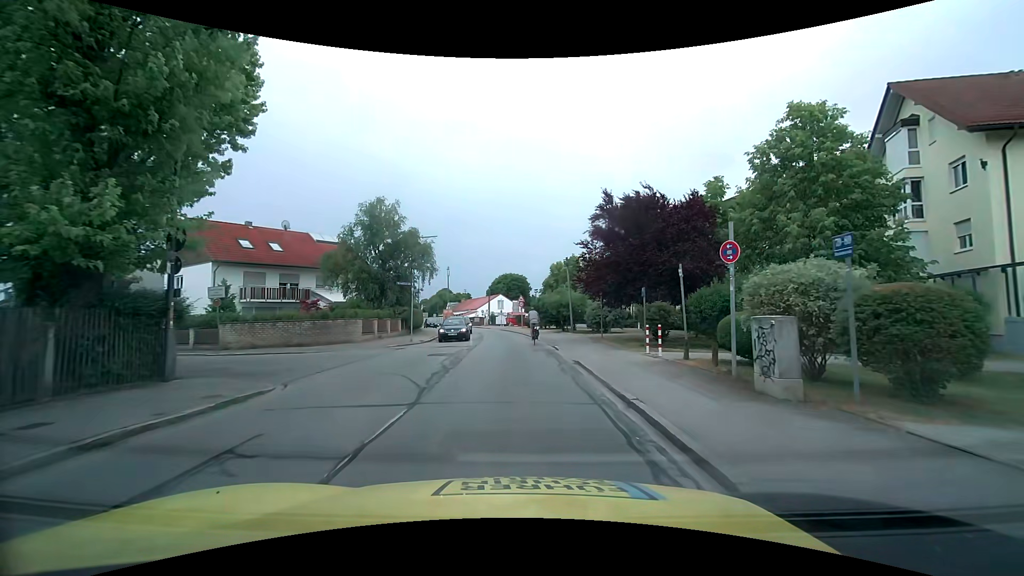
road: tertiary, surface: asphalt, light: Day
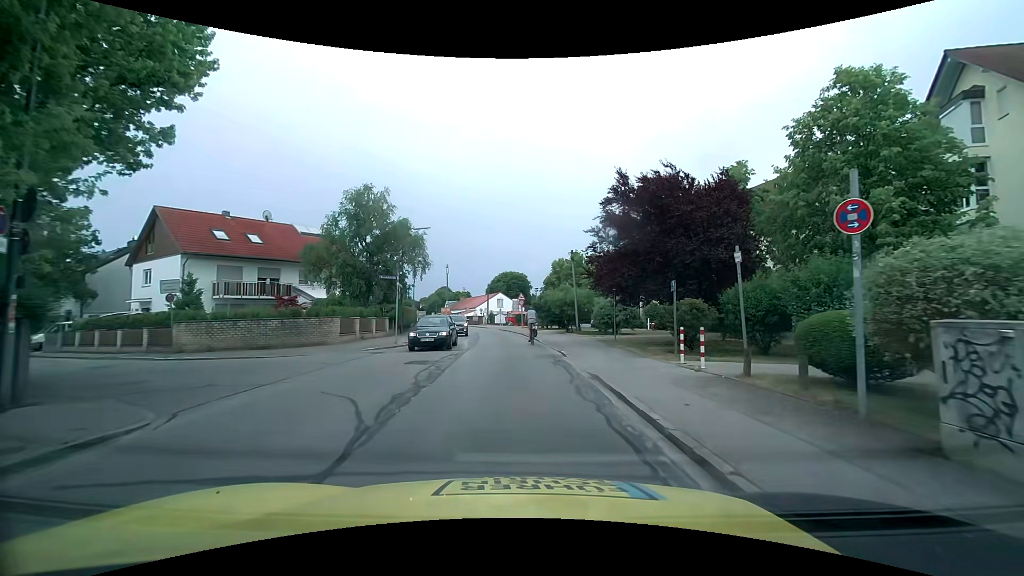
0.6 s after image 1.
(0.0, +3.5) m; 0°
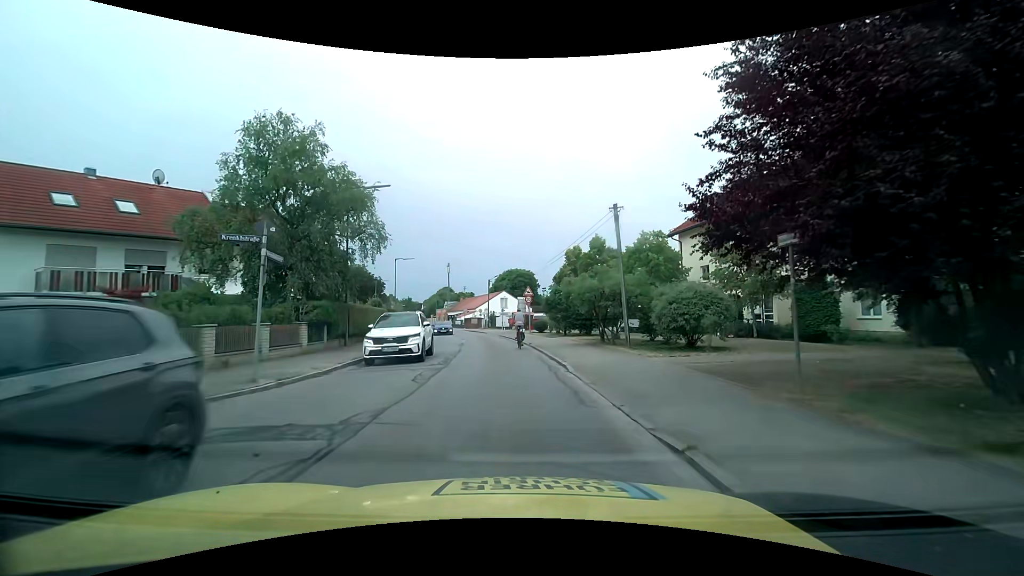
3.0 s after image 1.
(0.0, +13.7) m; -1°
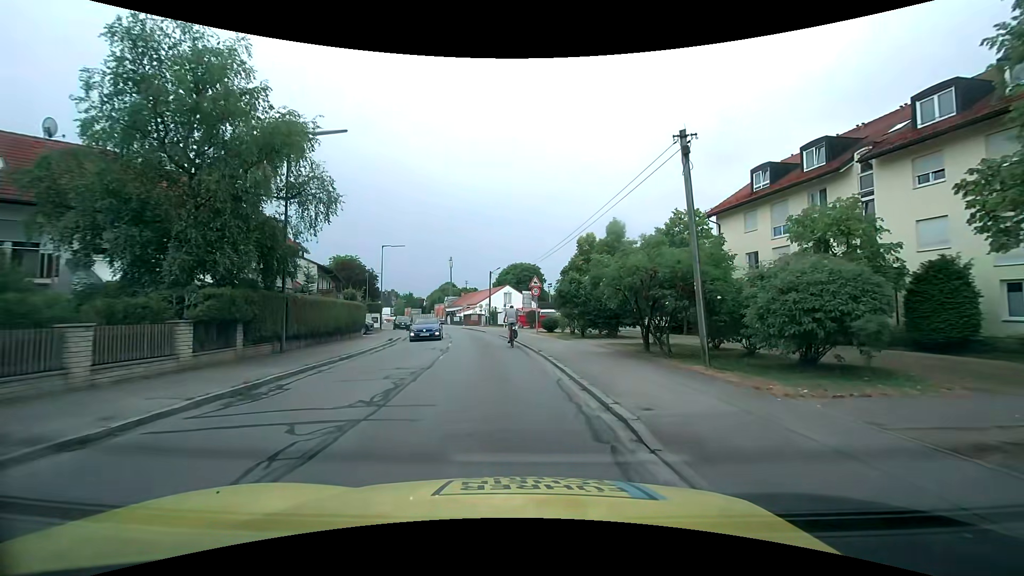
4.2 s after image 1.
(0.0, +7.4) m; 0°
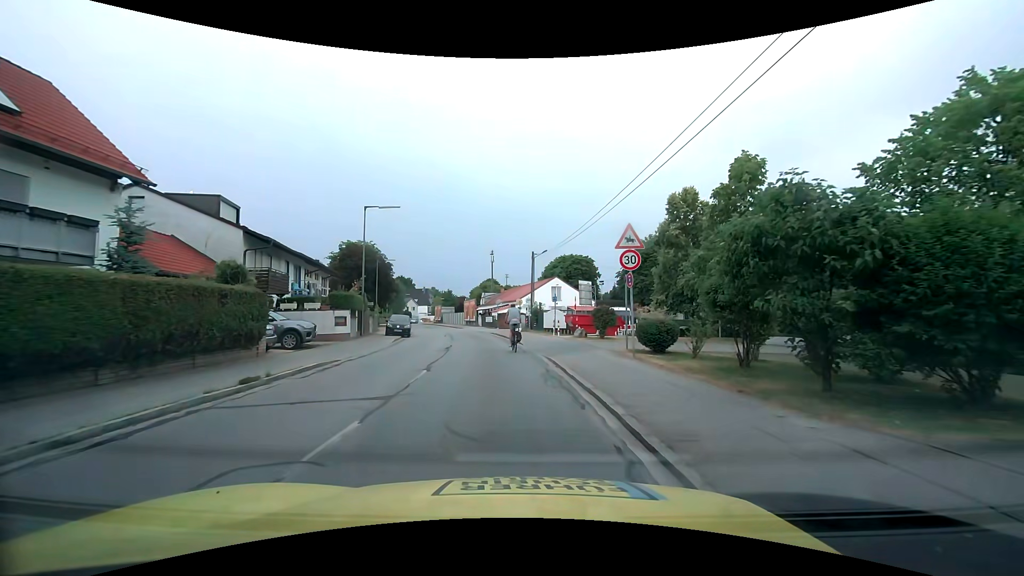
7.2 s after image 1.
(-0.6, +18.3) m; -5°
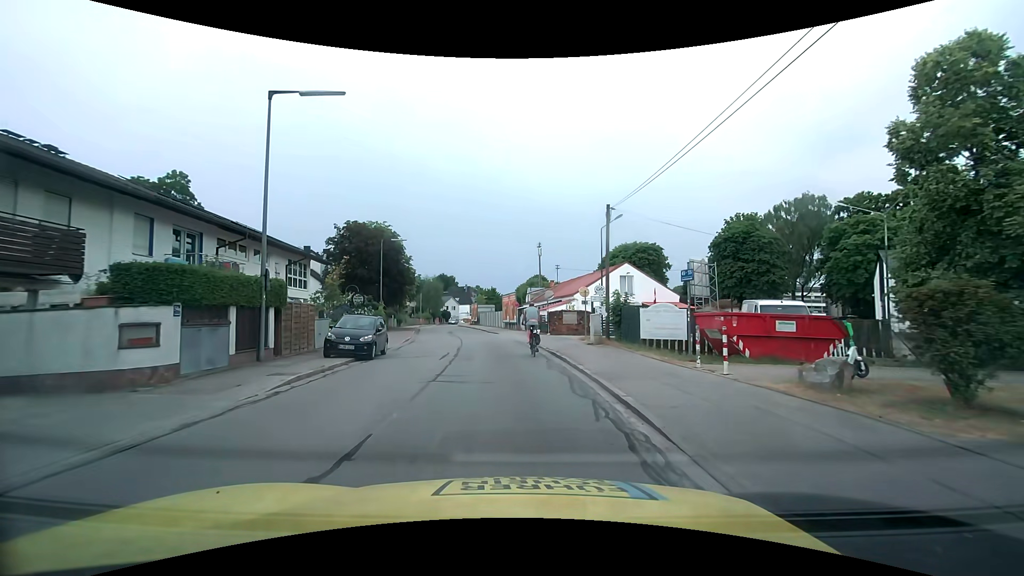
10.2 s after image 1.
(-0.9, +17.5) m; -6°
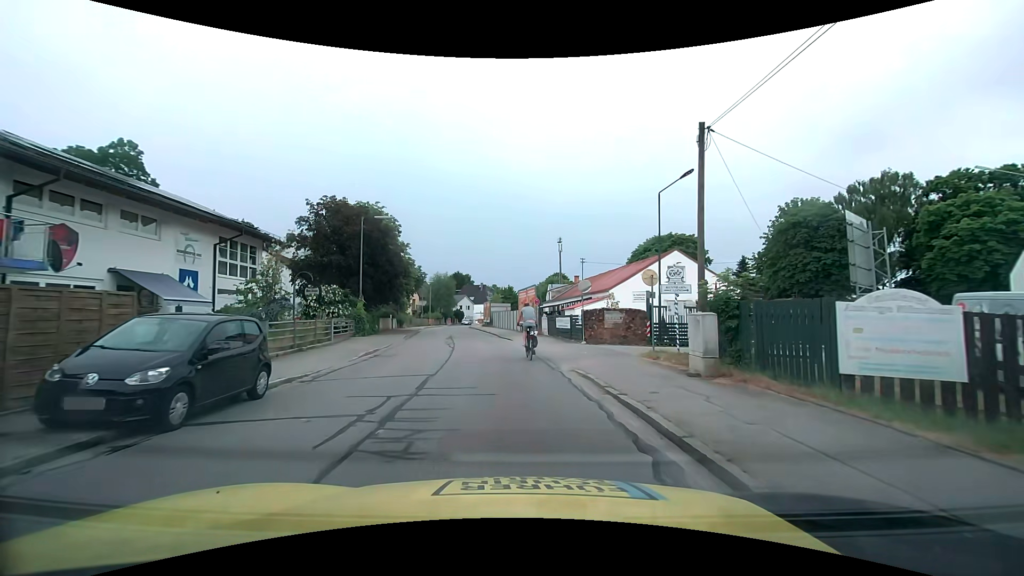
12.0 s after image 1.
(-0.2, +10.5) m; -2°
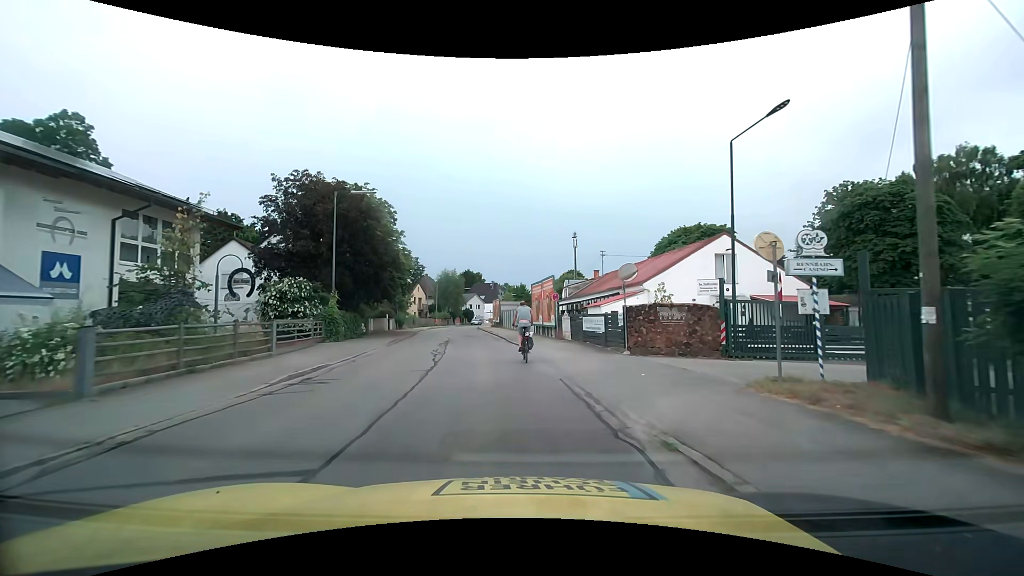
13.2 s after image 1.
(-0.1, +7.2) m; -2°
(0, +10) (-1, +20) (-2, +30) (-3, +40) (-5, +50) (-6, +60) (-7, +70) (-7, +80) (-7, +90) (-7, +100) m
